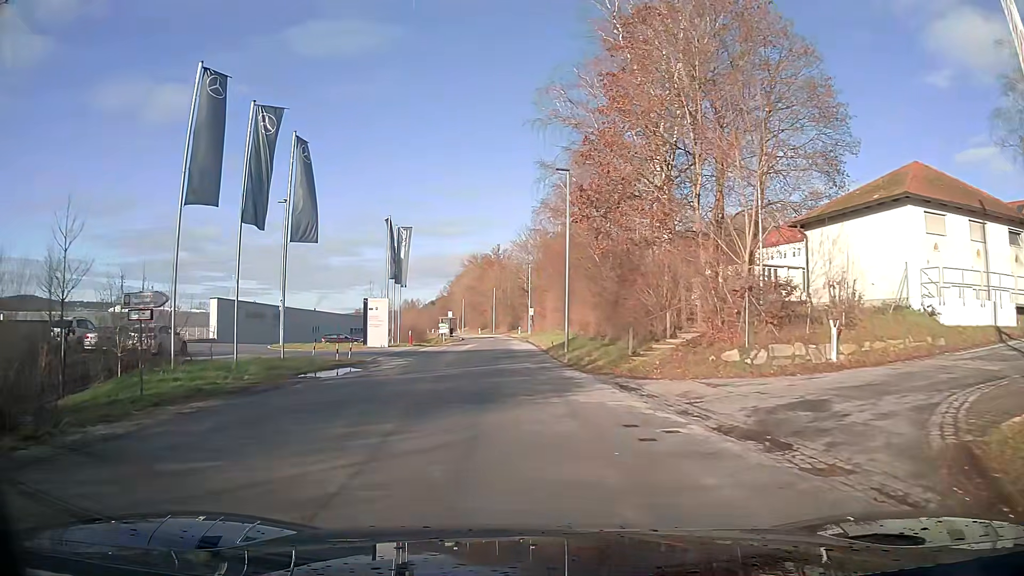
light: Day
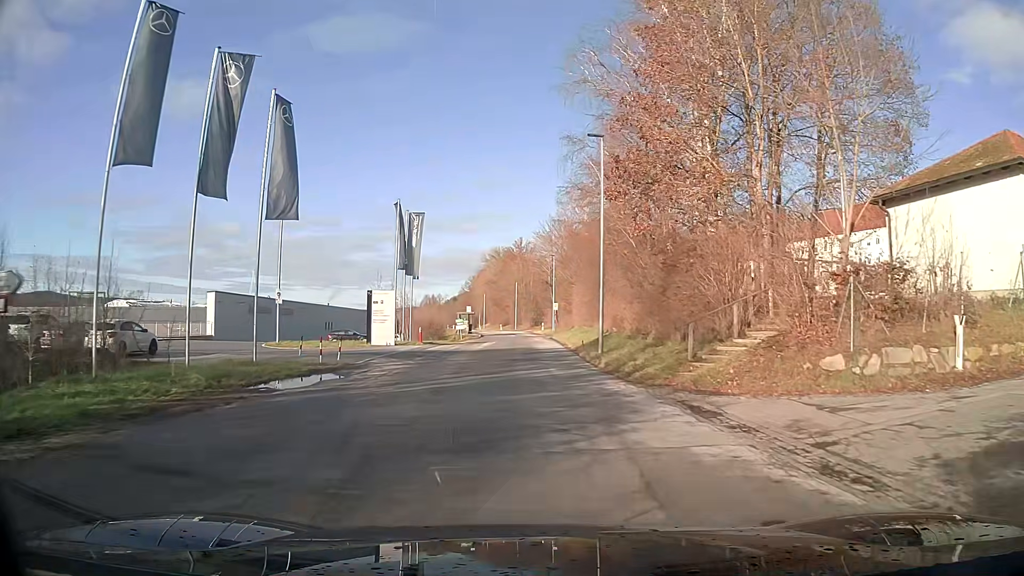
(-0.1, +5.1) m; -1°
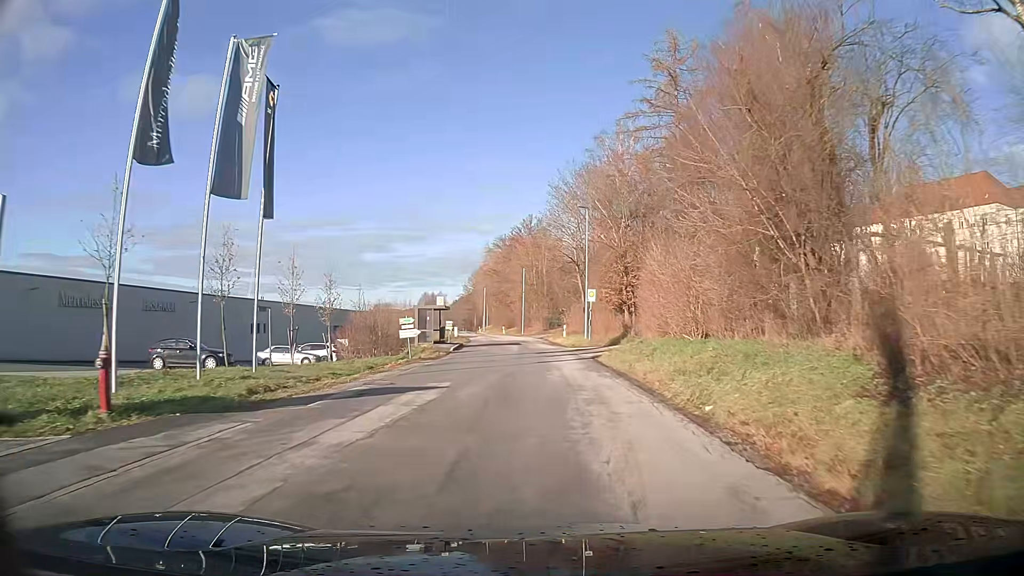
(-0.4, +31.2) m; -1°
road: tertiary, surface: asphalt
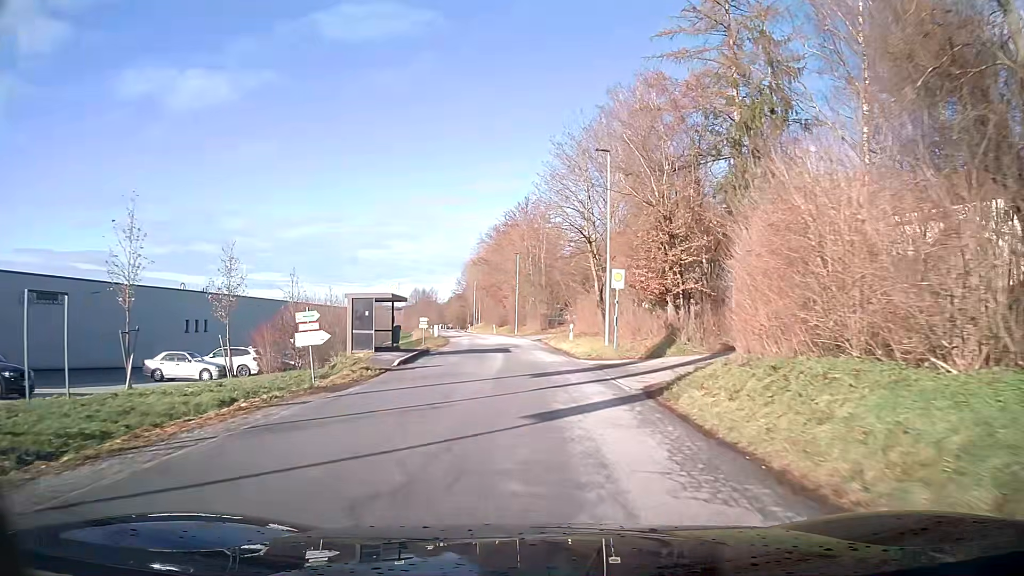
(0.0, +13.6) m; 0°
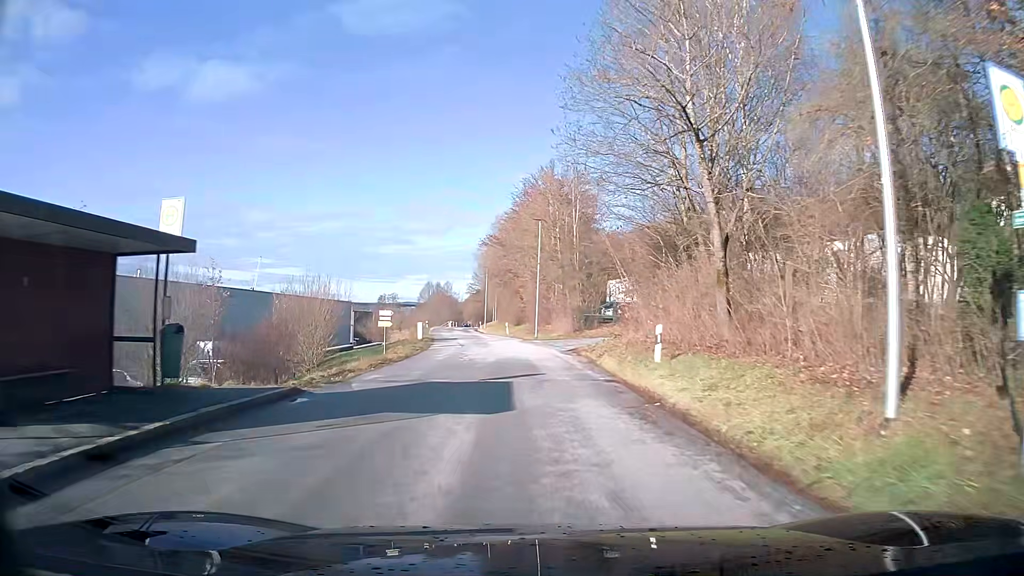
(-0.2, +20.8) m; -1°
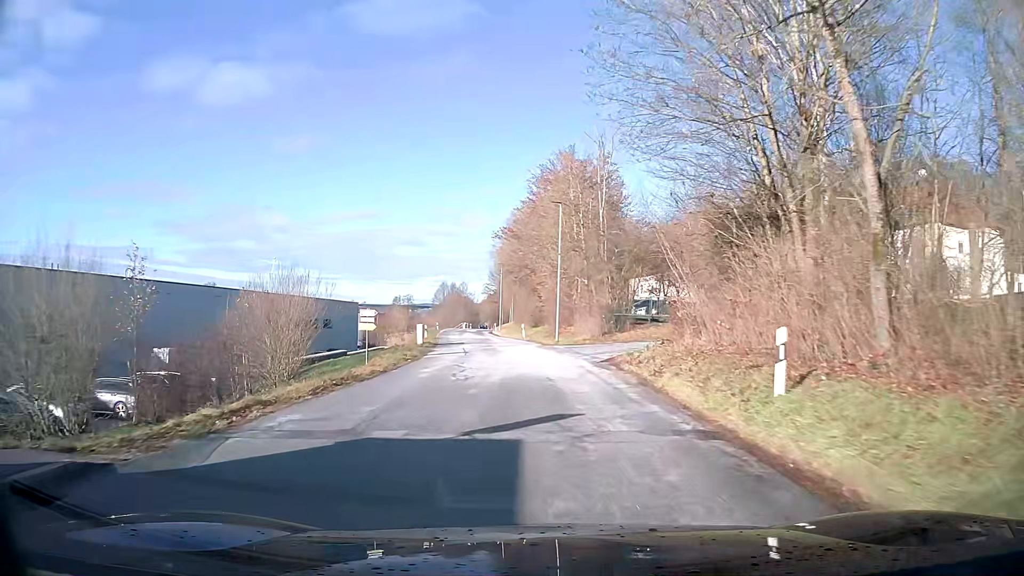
(-0.1, +7.1) m; -2°
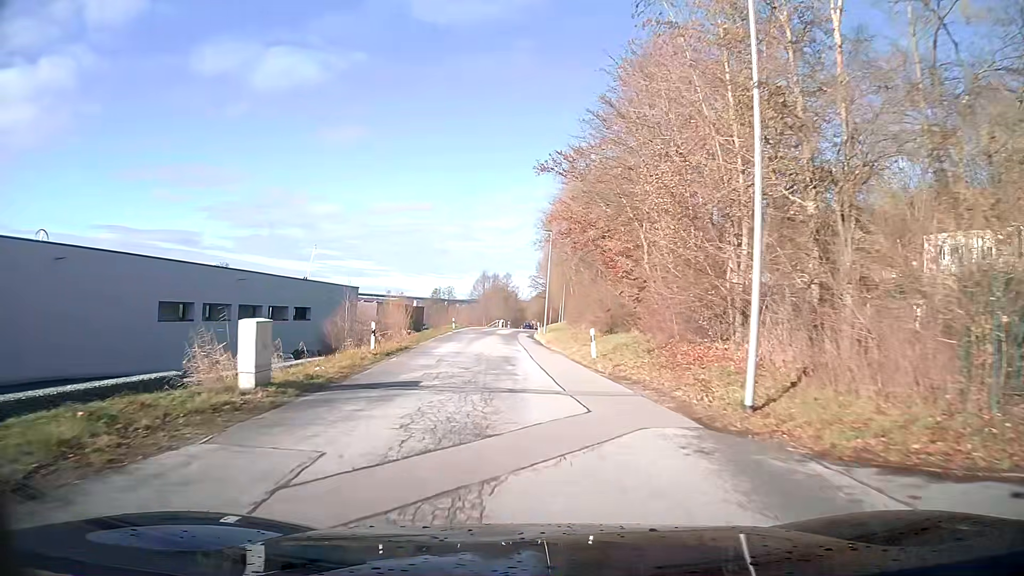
(-1.0, +28.6) m; -4°
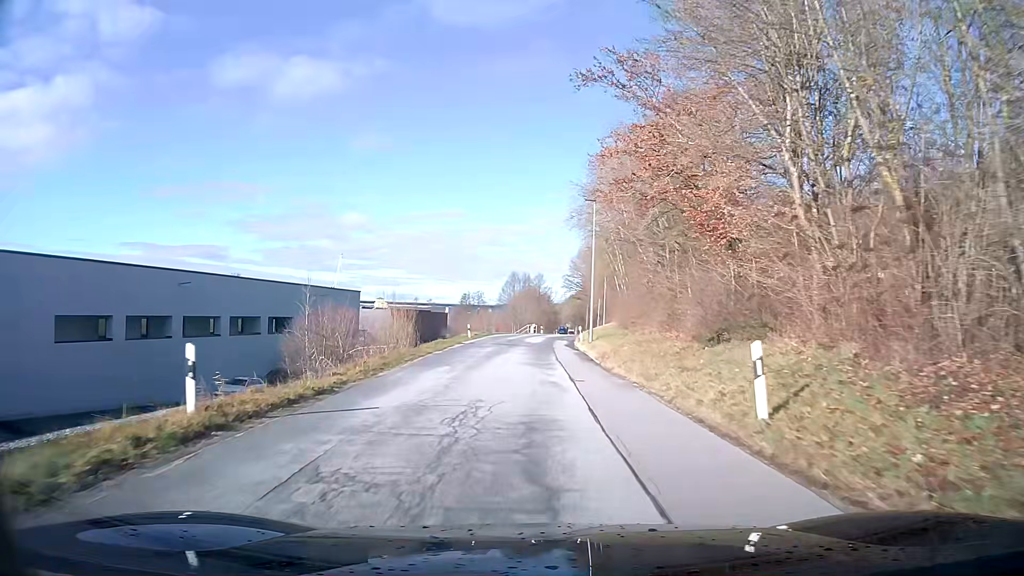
(-0.3, +14.3) m; -2°
(0, +10) (0, +20) (0, +30) (0, +40) (+1, +50) (+2, +60) (+3, +70) (+5, +80) (+6, +90) (+8, +100) m
